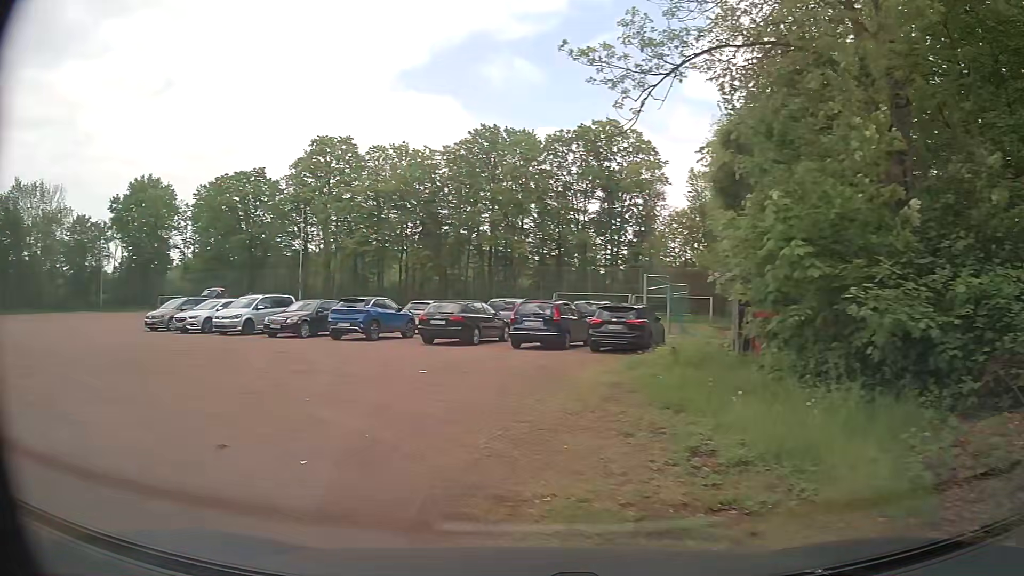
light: Day
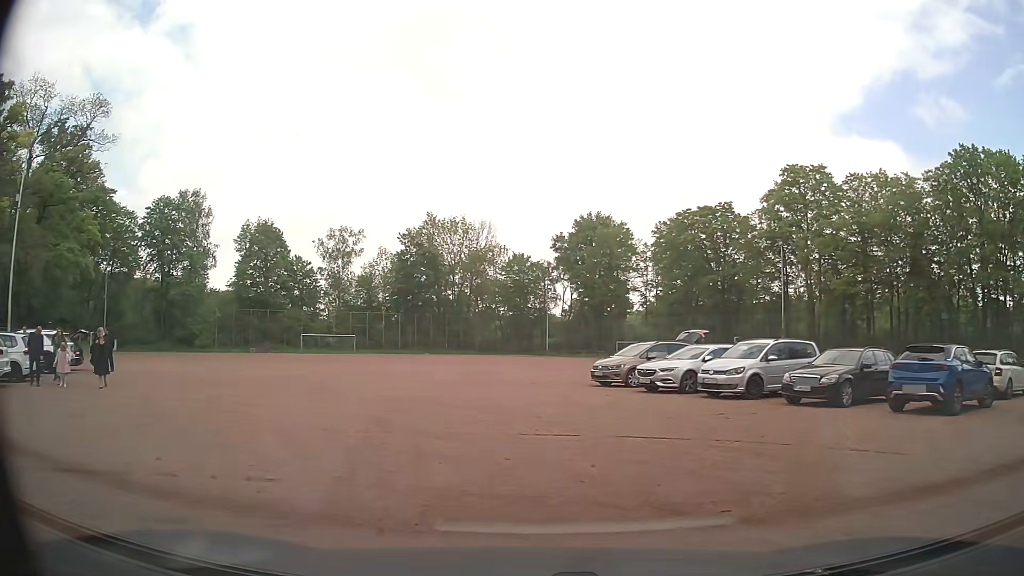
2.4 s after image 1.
(-3.8, +8.4) m; -40°
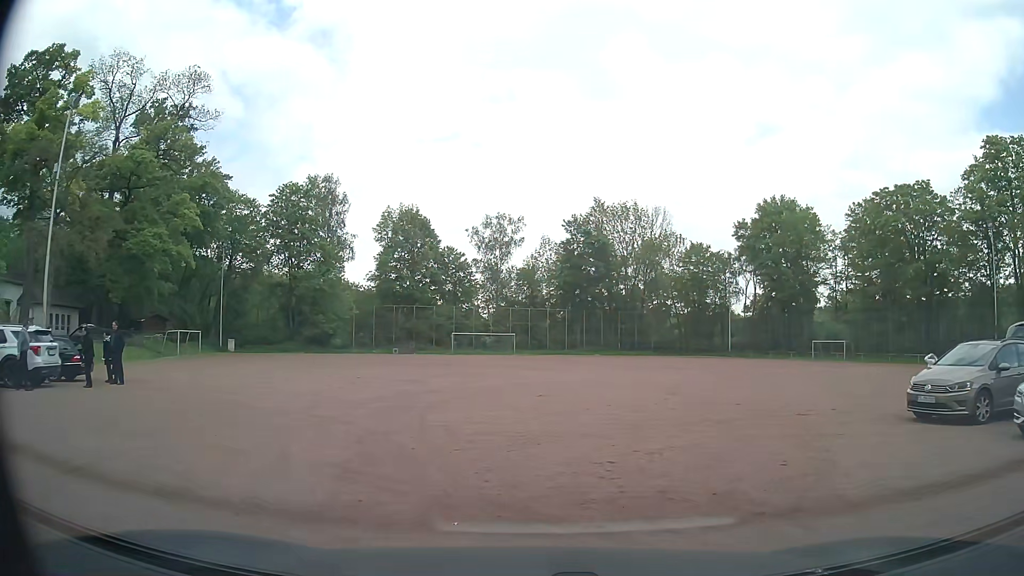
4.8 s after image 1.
(-1.7, +10.9) m; -15°
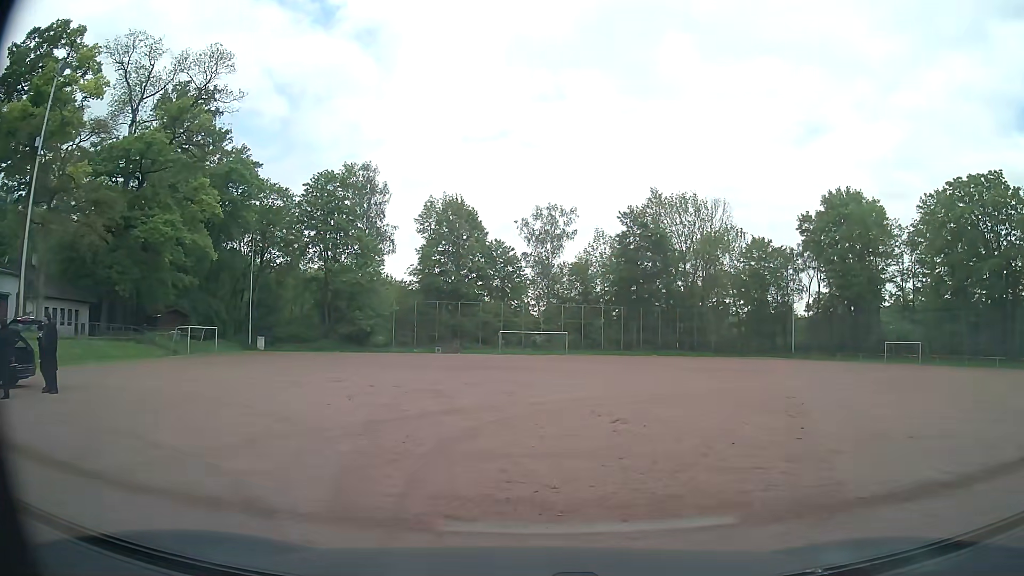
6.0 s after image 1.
(-0.2, +5.7) m; -4°
